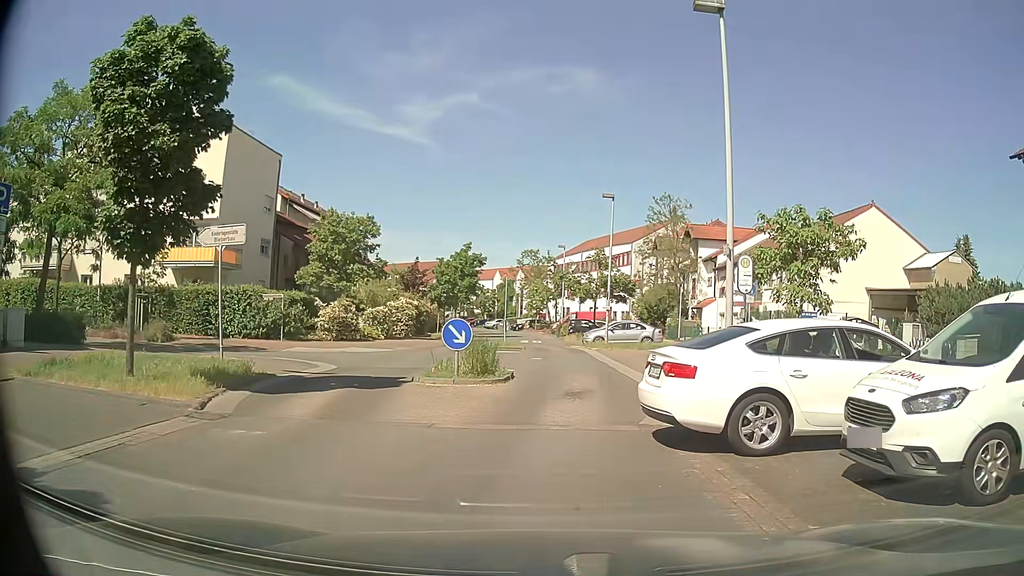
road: residential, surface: asphalt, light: Day
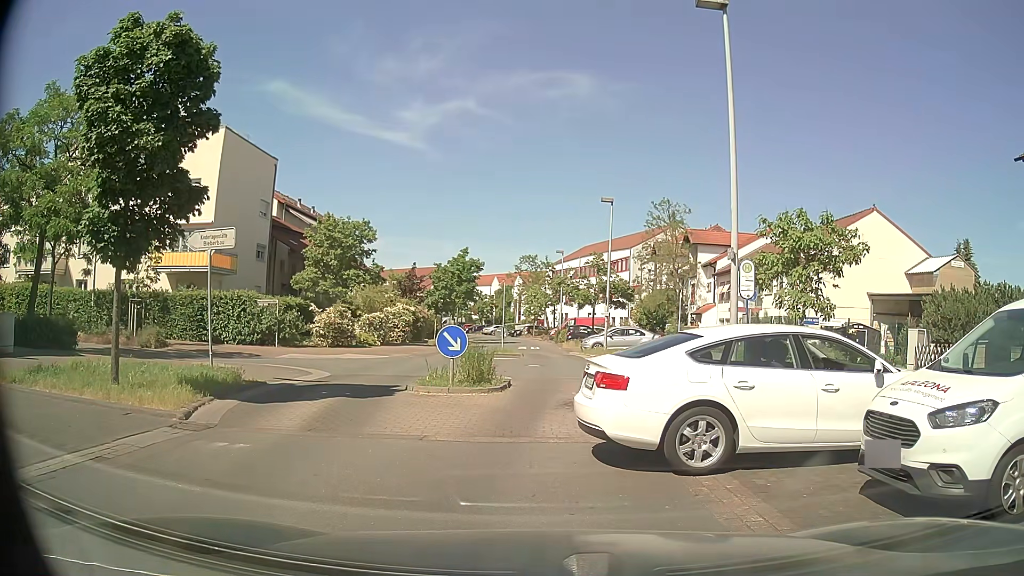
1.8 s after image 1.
(0.0, +0.4) m; 0°
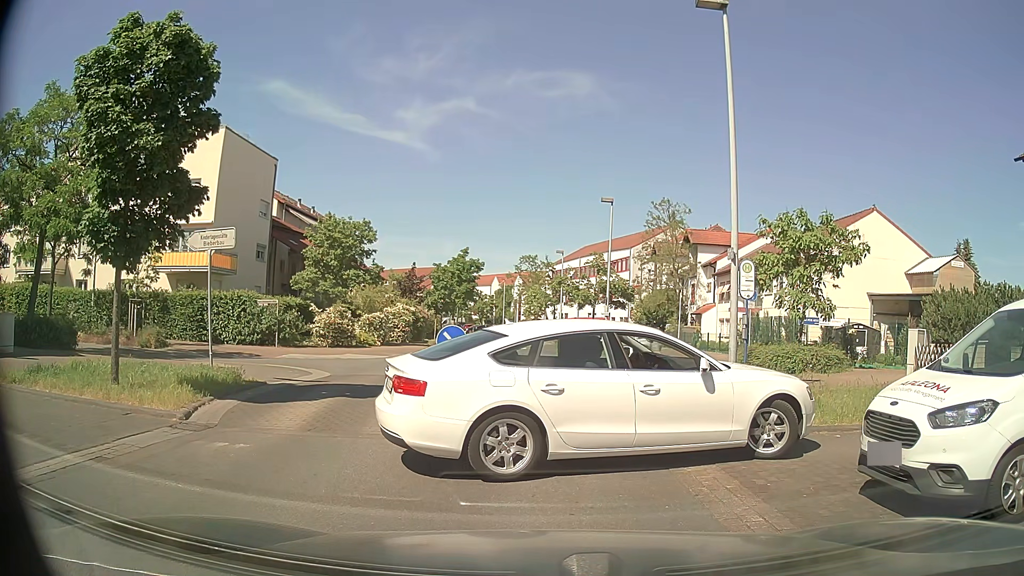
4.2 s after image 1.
(0.0, 0.0) m; 0°
